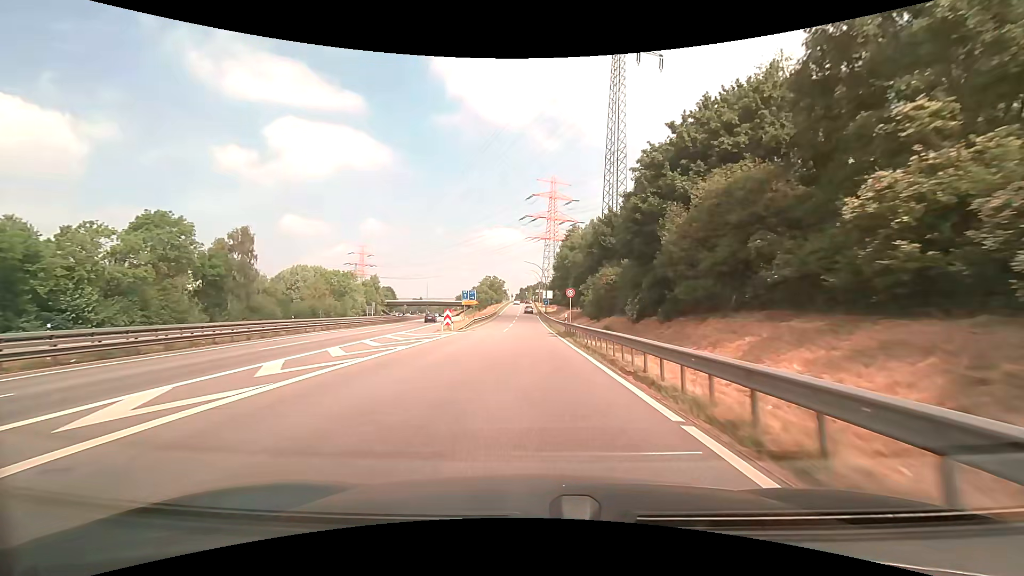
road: trunk_link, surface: asphalt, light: Day
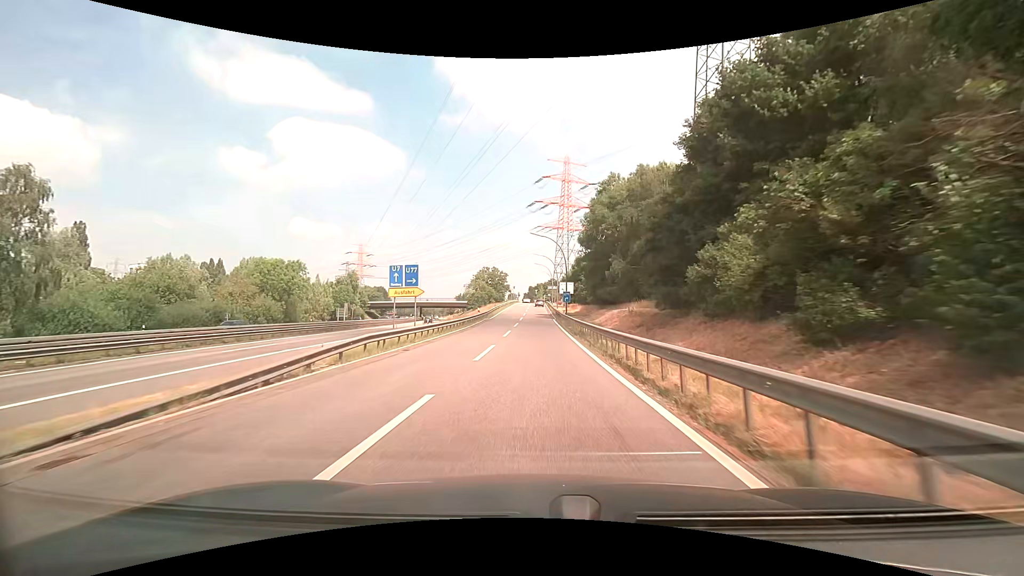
(-0.2, +34.5) m; -1°
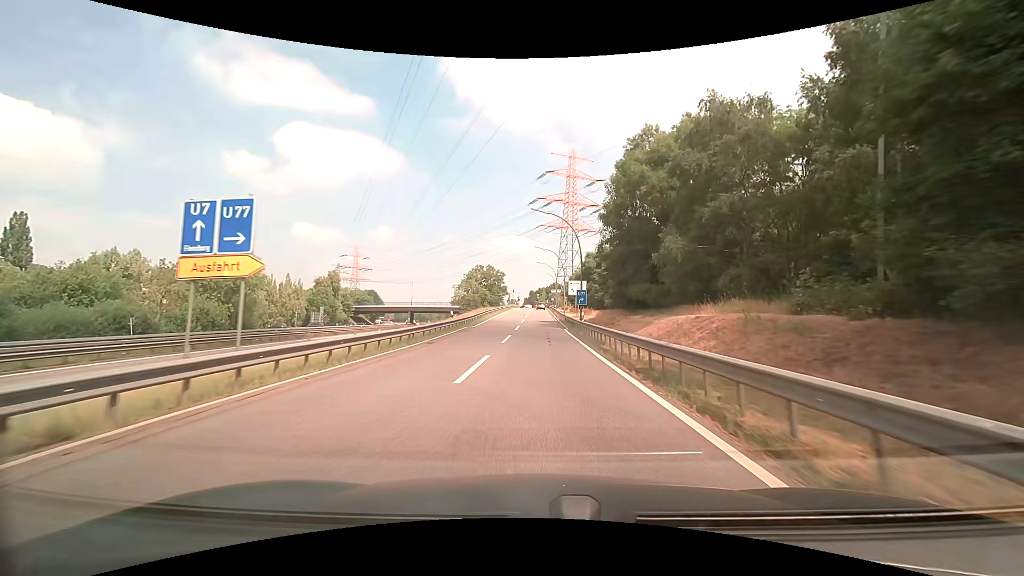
(0.0, +16.7) m; 0°
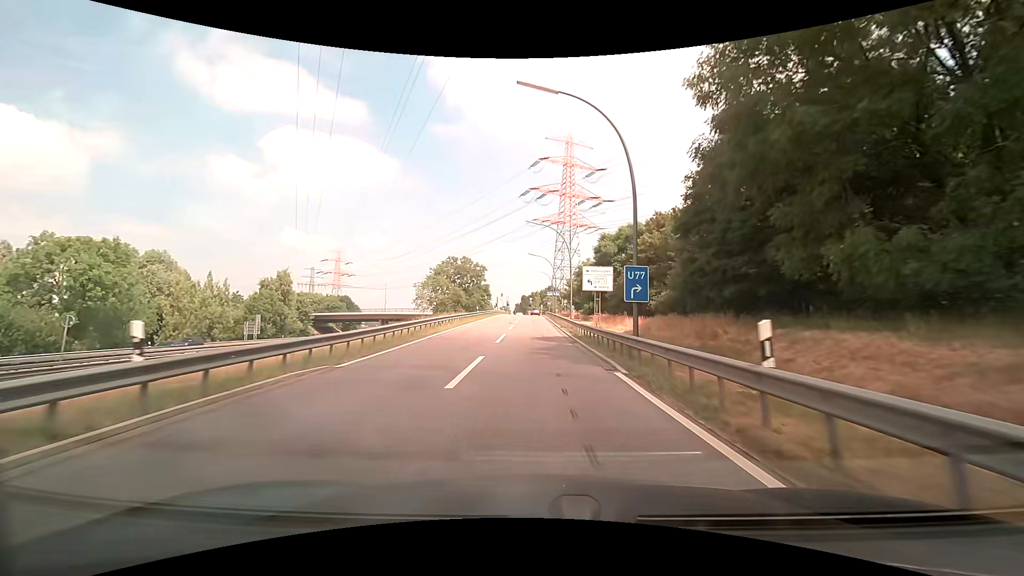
(+0.1, +24.8) m; +1°
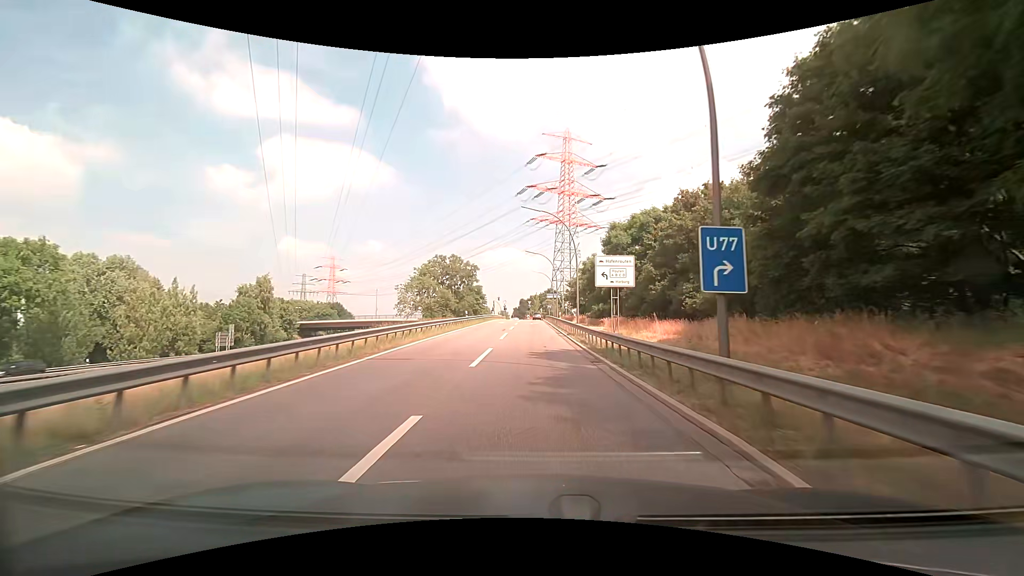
(0.0, +8.2) m; 0°
